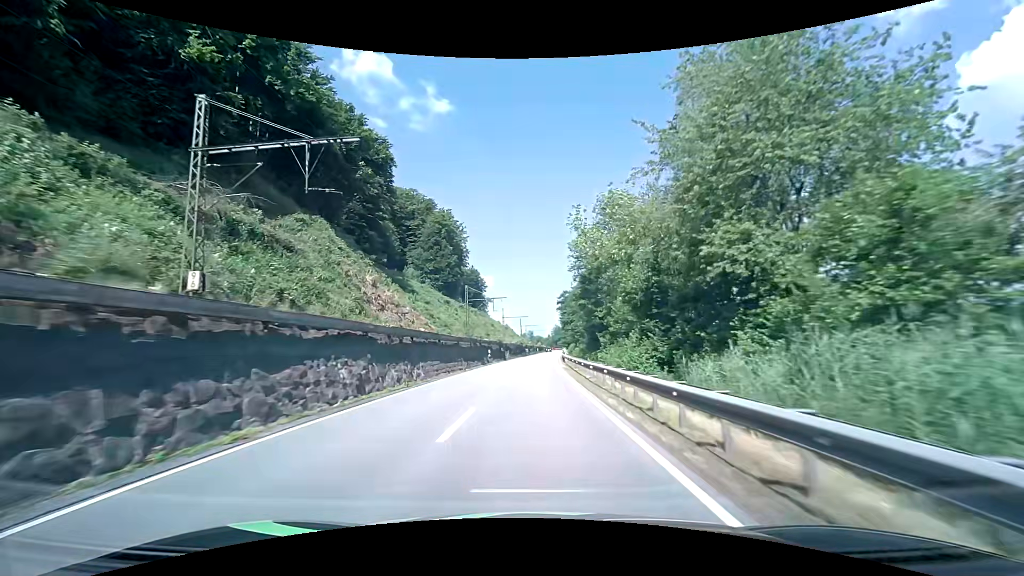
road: primary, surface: asphalt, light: Day
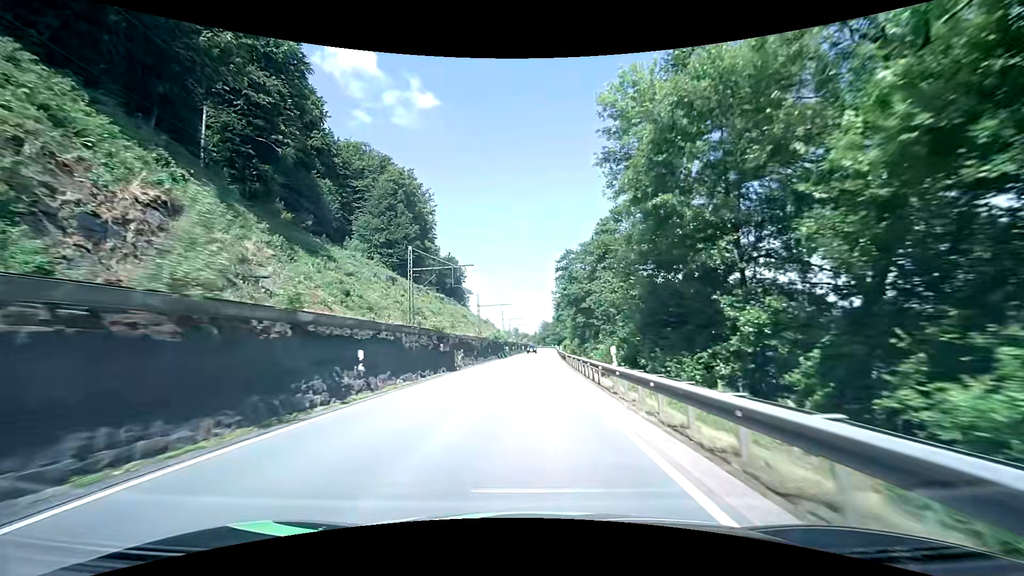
(+0.3, +34.9) m; +1°
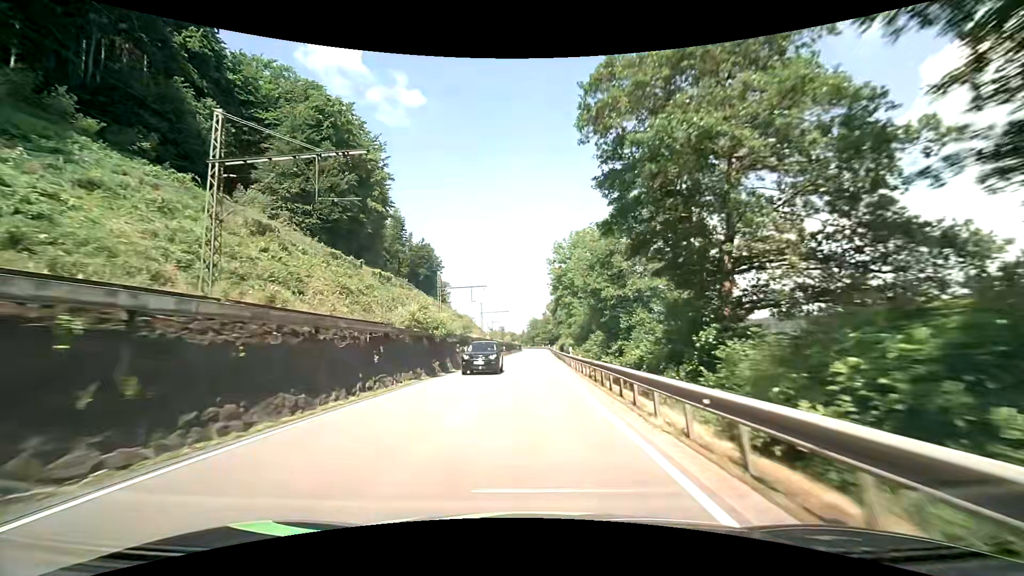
(+0.6, +34.9) m; +2°
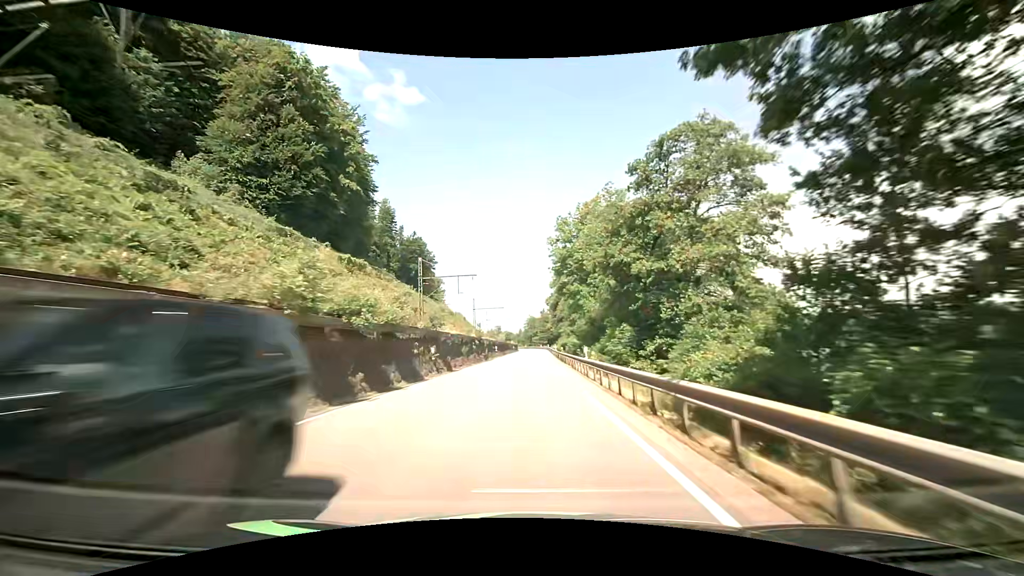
(0.0, +11.7) m; +1°
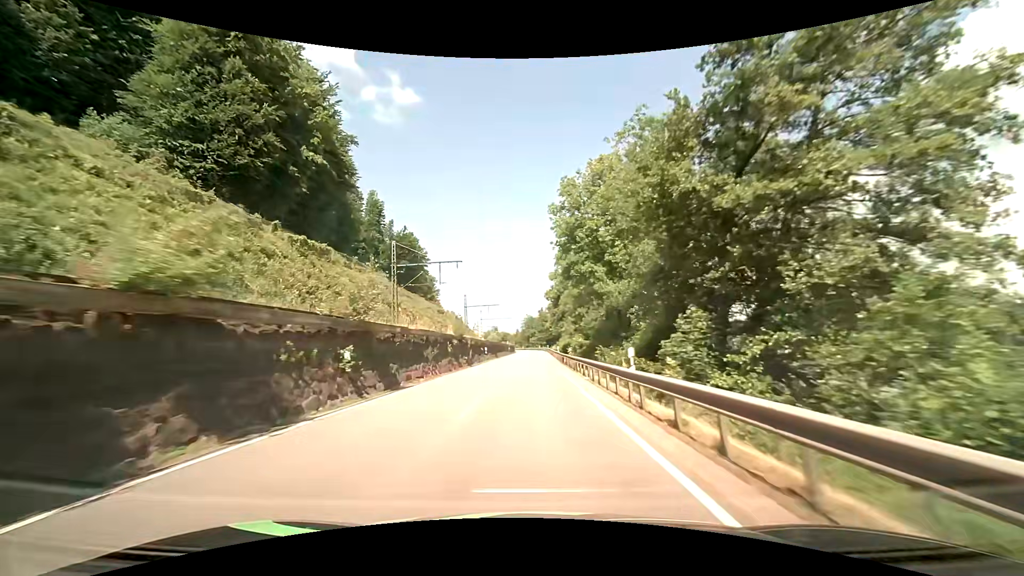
(0.0, +11.7) m; 0°
